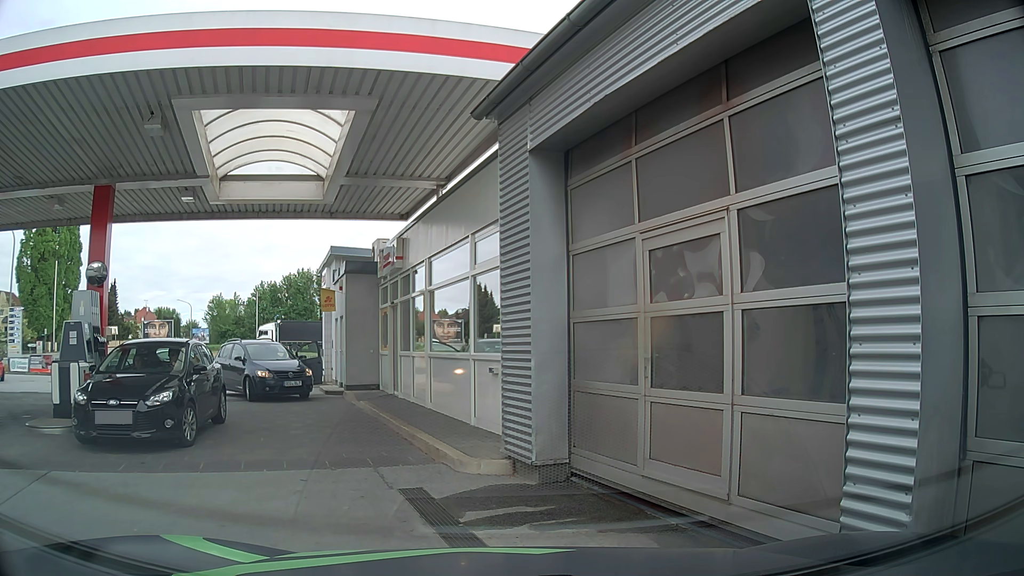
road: service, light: Day
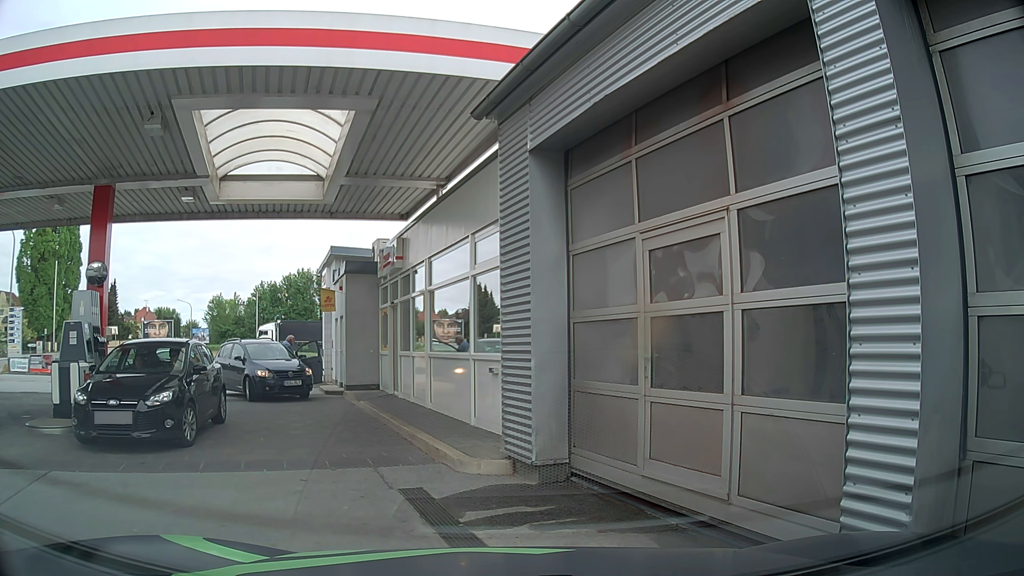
(0.0, 0.0) m; 0°
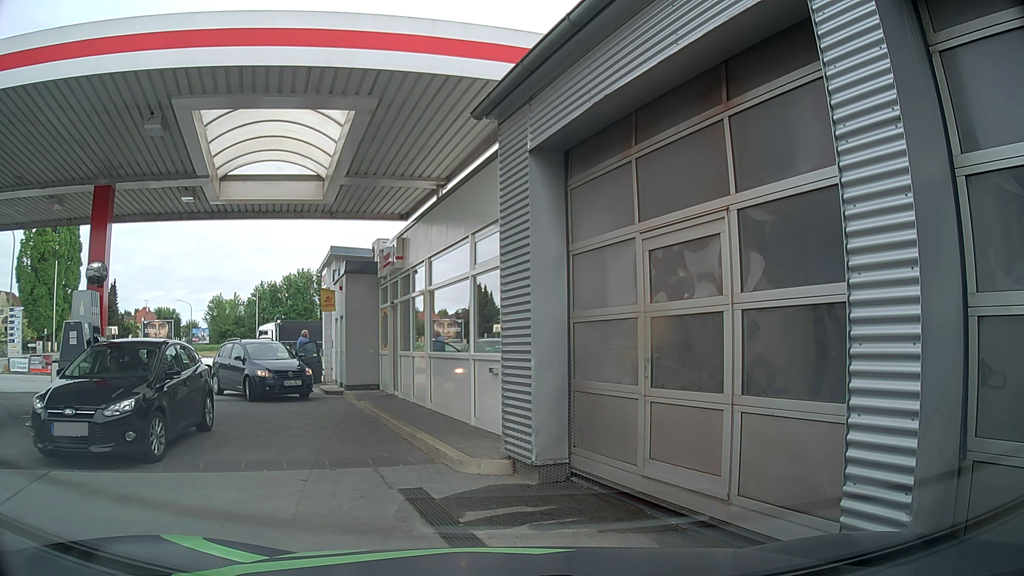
(0.0, 0.0) m; 0°
